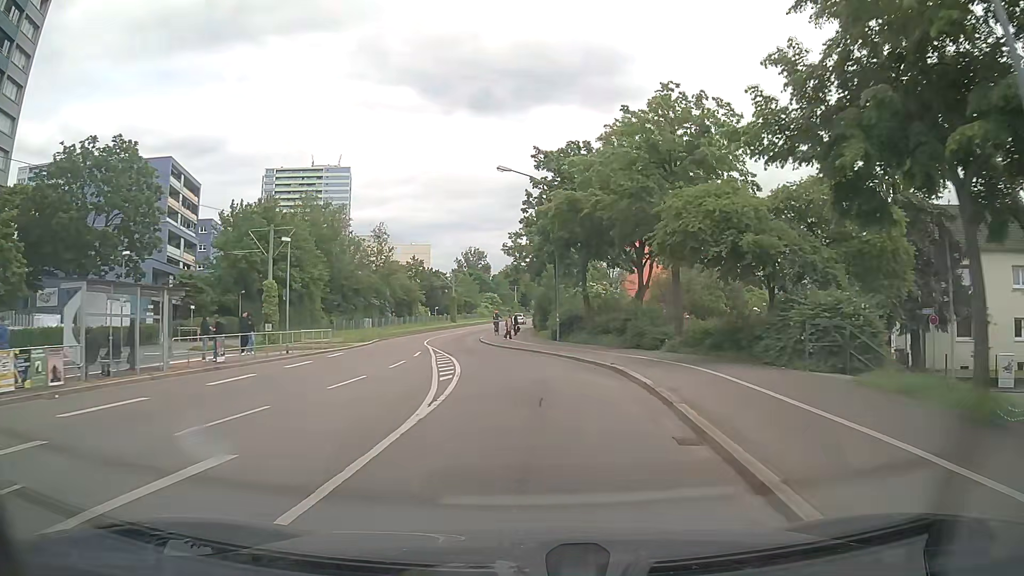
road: tertiary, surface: asphalt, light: Day
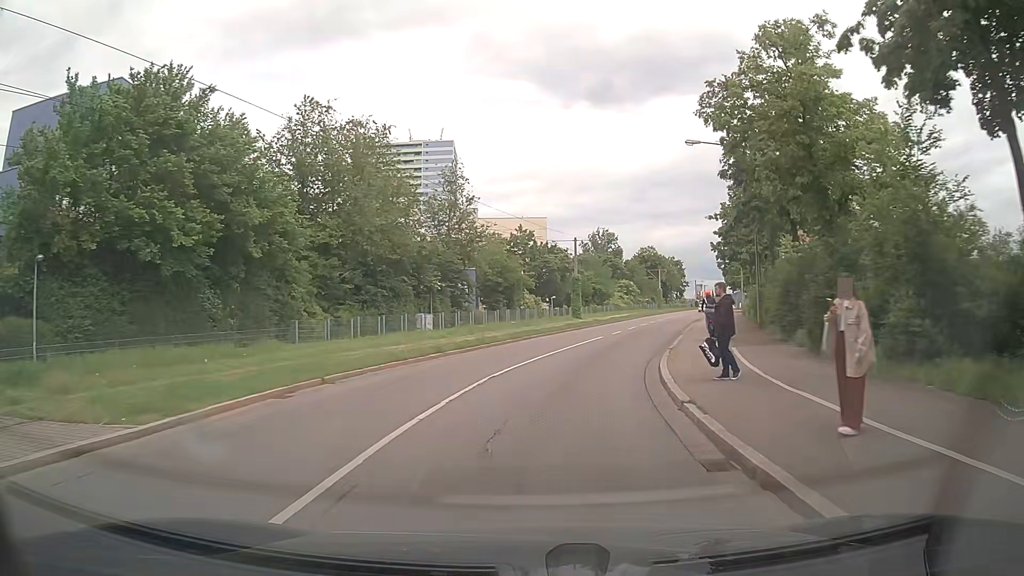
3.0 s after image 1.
(-3.5, +35.0) m; -12°
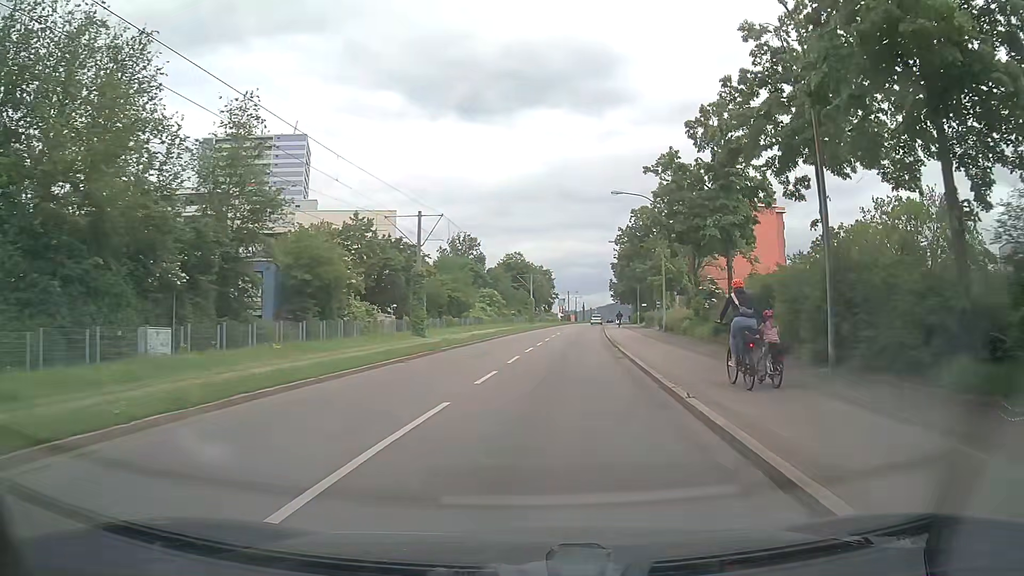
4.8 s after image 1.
(+2.3, +20.6) m; +12°
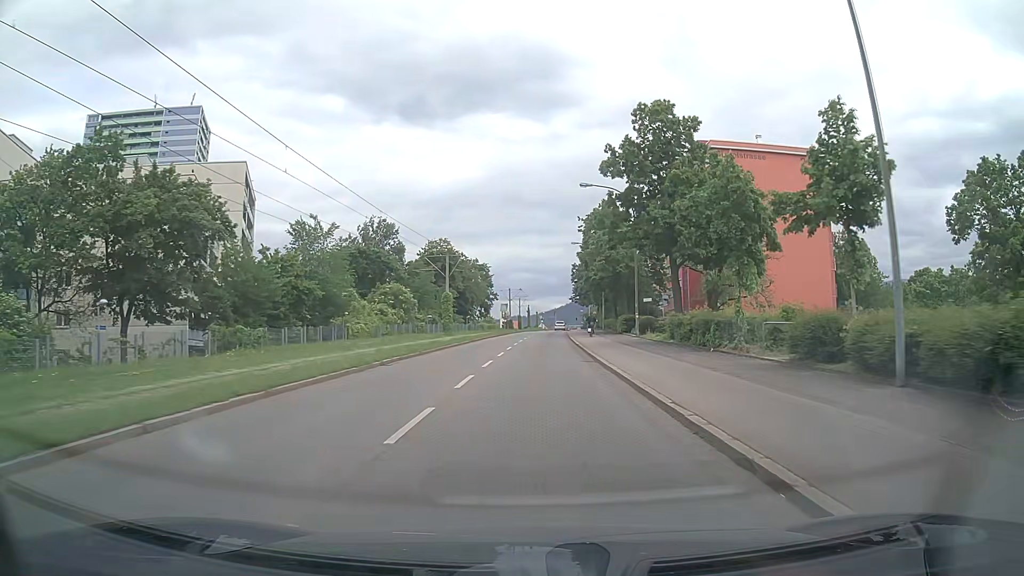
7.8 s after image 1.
(+2.2, +36.0) m; +5°
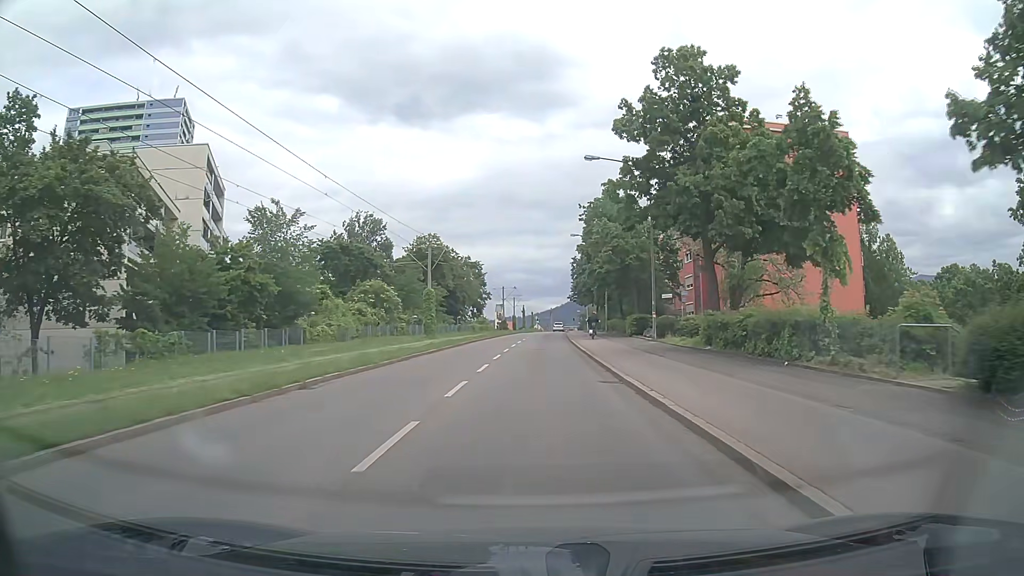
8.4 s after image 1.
(0.0, +7.5) m; 0°
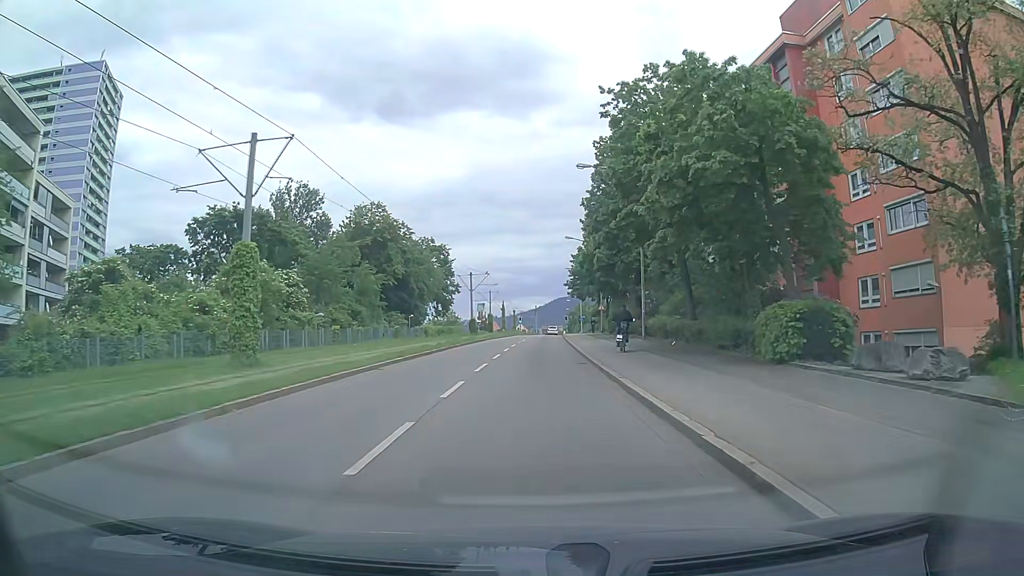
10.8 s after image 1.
(+0.2, +30.1) m; +1°
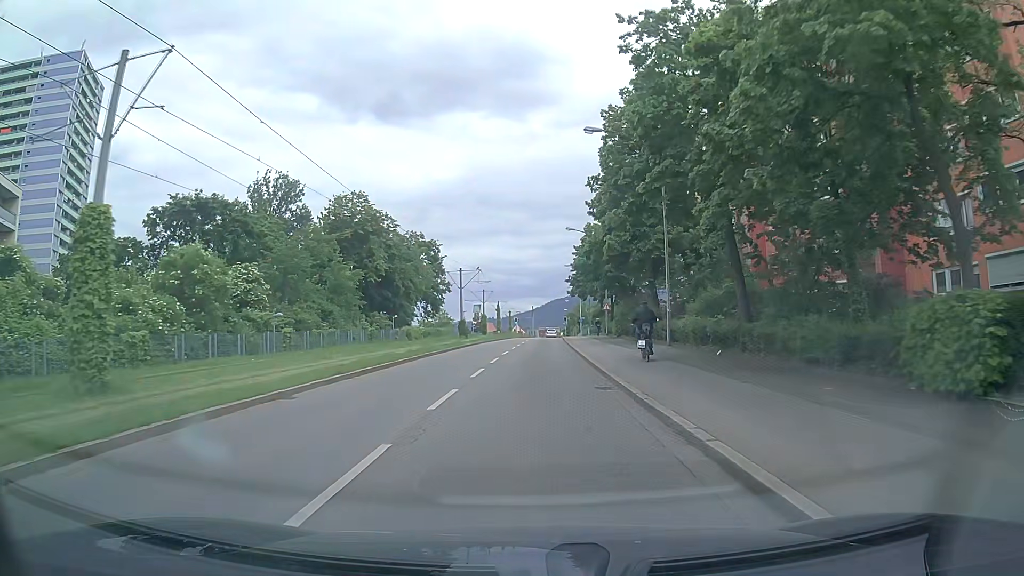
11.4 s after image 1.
(+0.1, +7.6) m; 0°
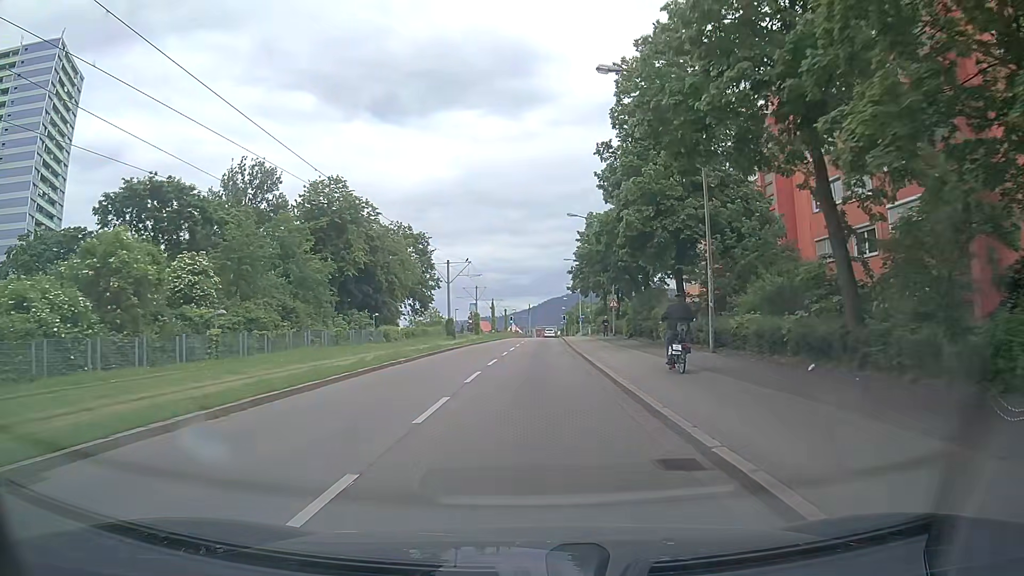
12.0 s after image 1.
(+0.1, +7.5) m; +1°
(0, +10) (0, +20) (0, +30) (+1, +40) (+1, +50) (+1, +60) (+2, +70) (+2, +80) (+2, +90) (+3, +100) m
